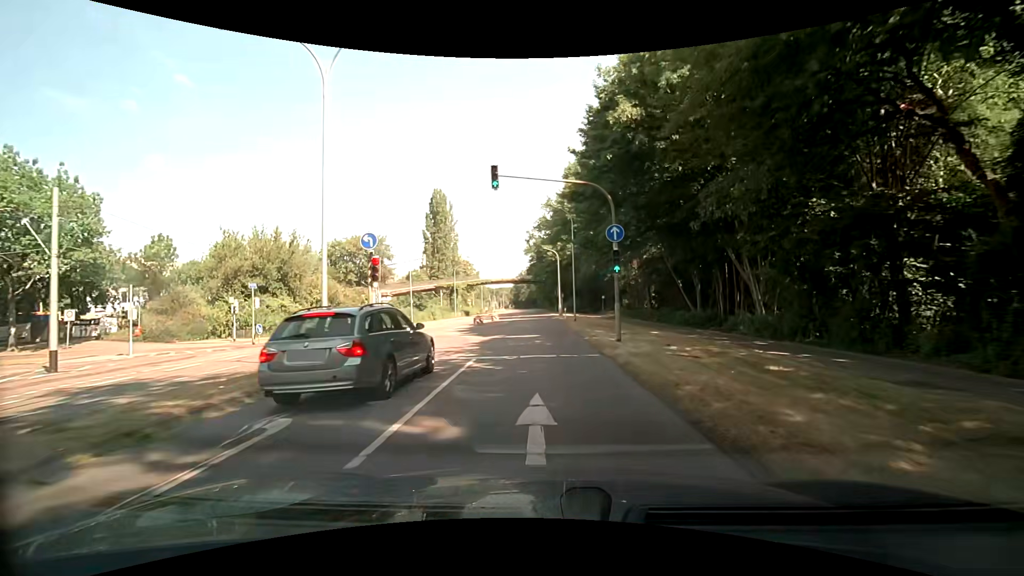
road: secondary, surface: asphalt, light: Day
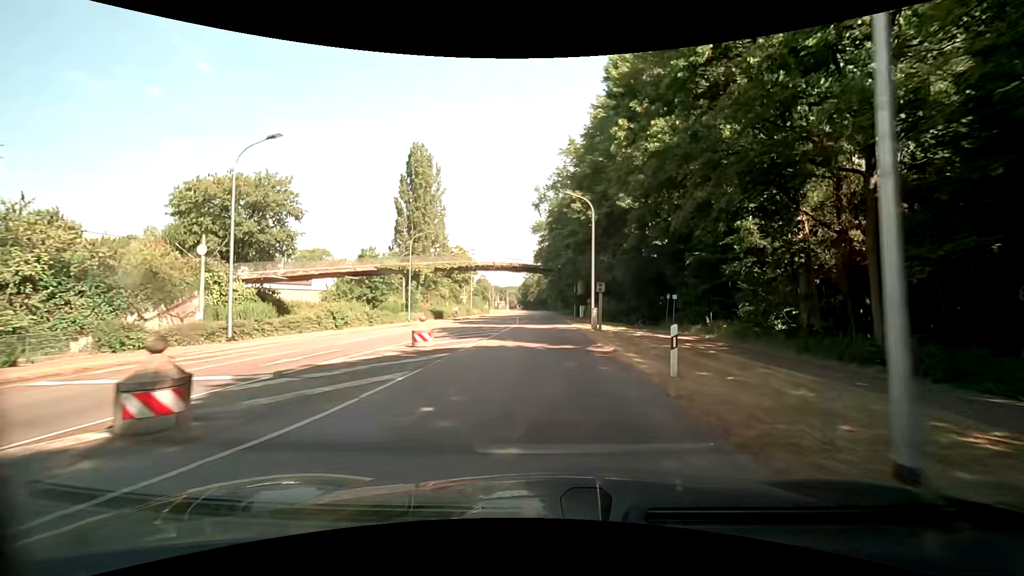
(-0.6, +34.7) m; -1°
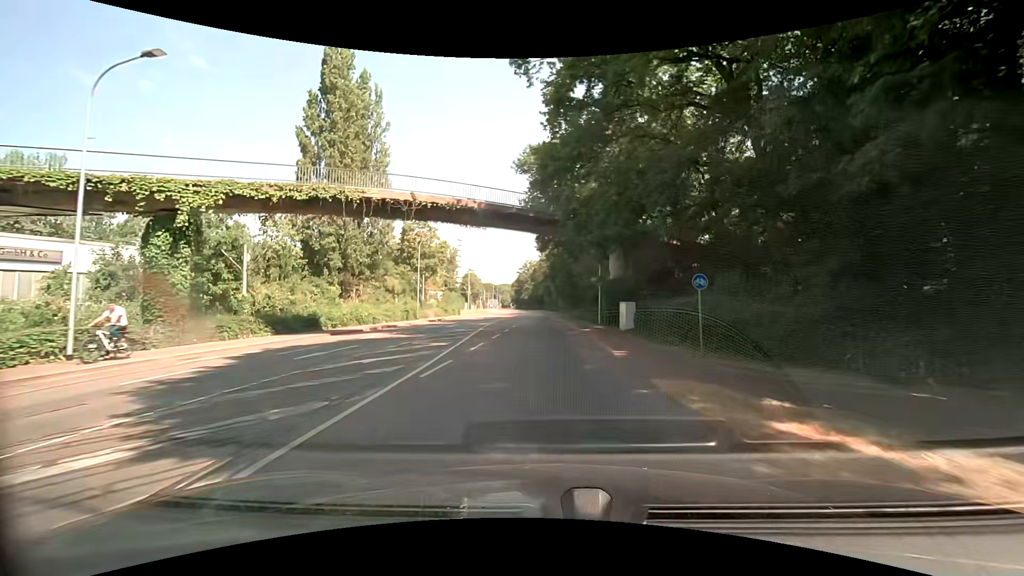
(0.0, +36.0) m; 0°
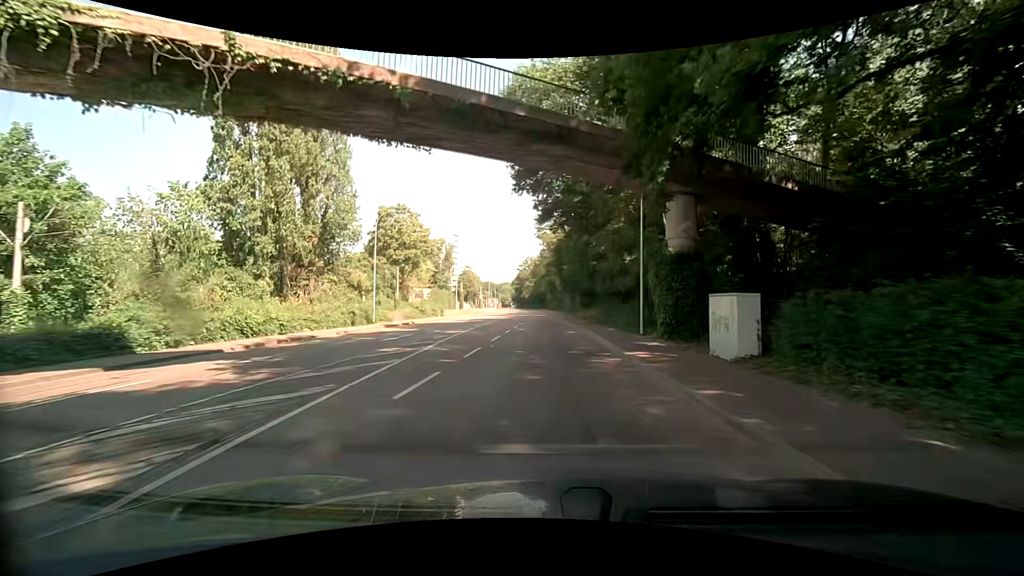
(+0.1, +14.6) m; 0°
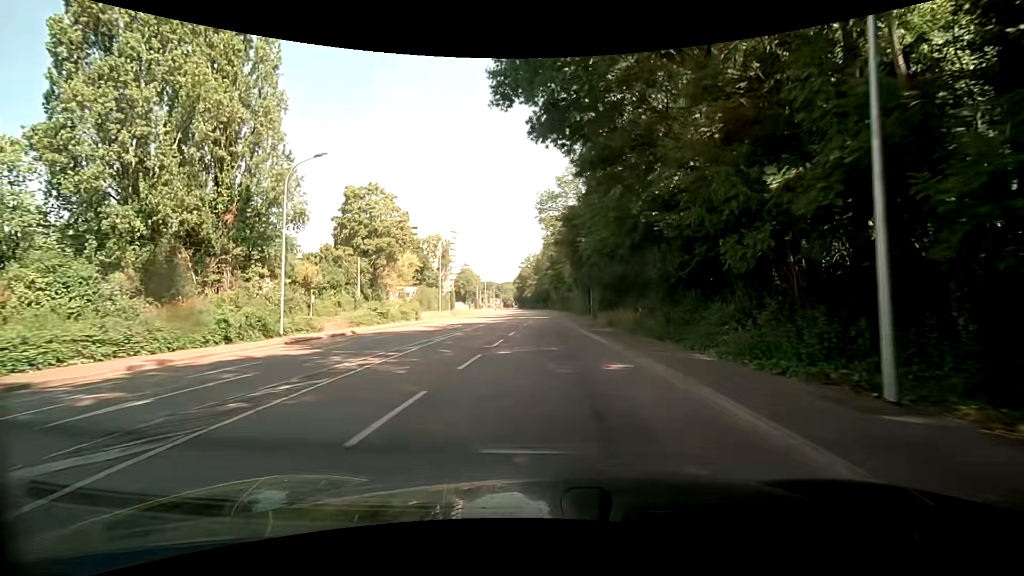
(-0.1, +14.5) m; 0°
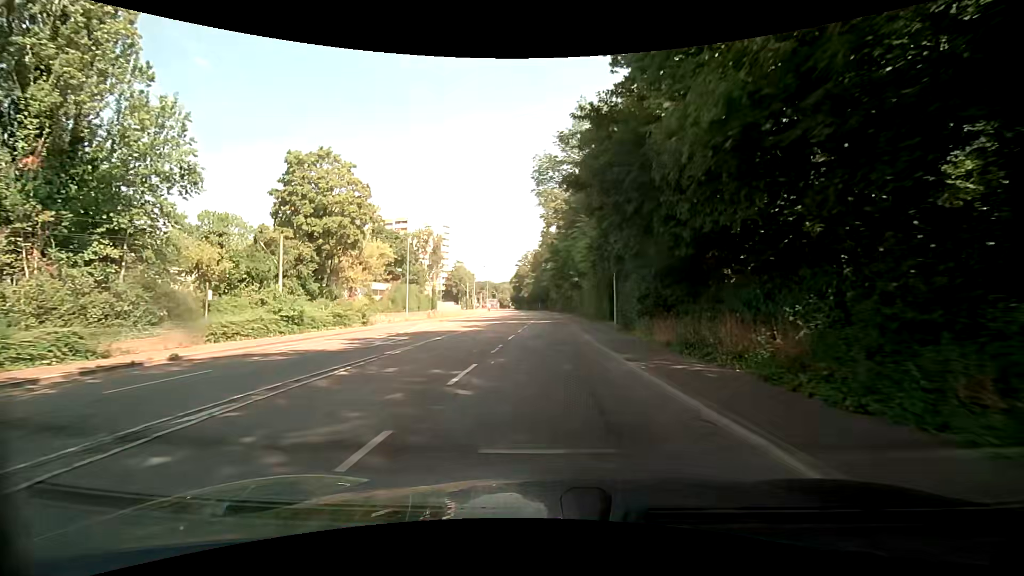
(0.0, +14.4) m; 0°
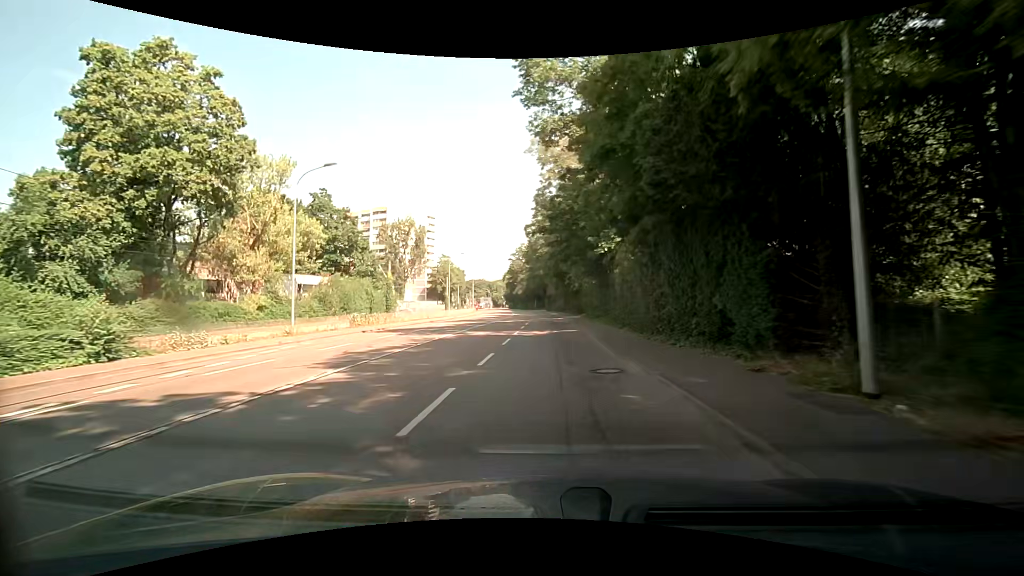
(+0.3, +21.4) m; +2°
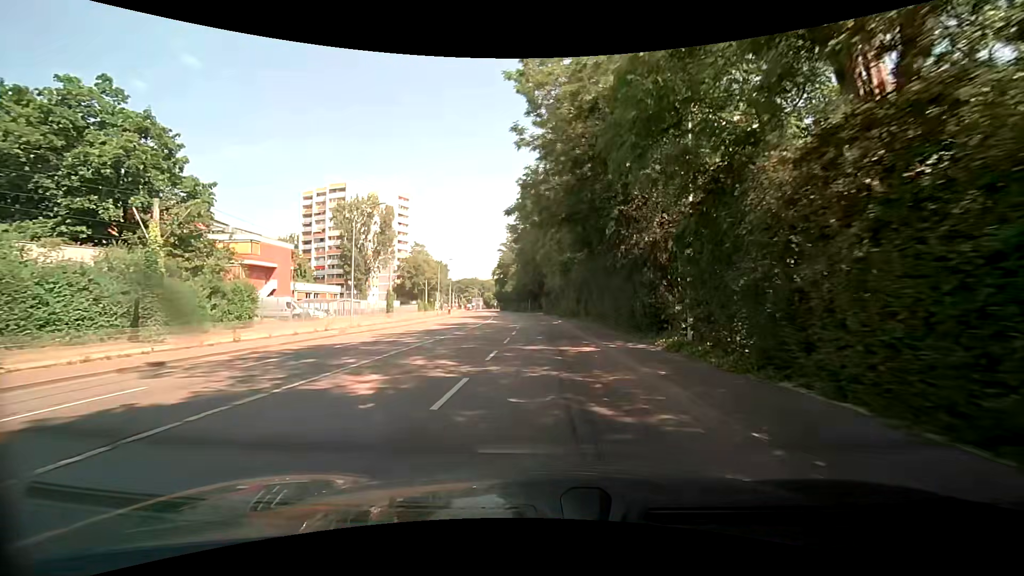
(-0.5, +34.9) m; -1°
(0, +10) (0, +20) (0, +30) (0, +40) (0, +50) (-1, +60) (-2, +70) (-3, +80) (-4, +90) (-5, +100) m
